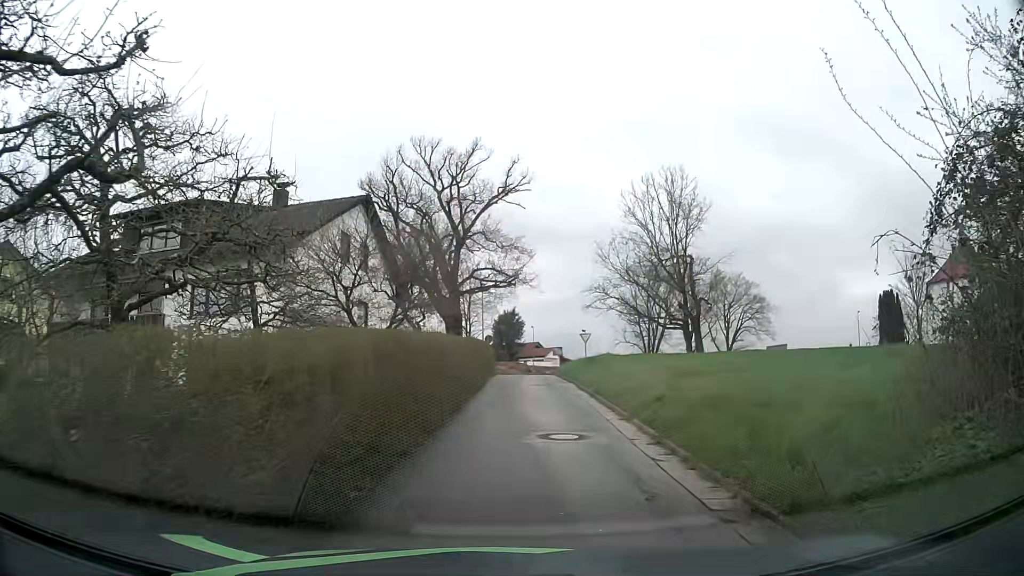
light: Day
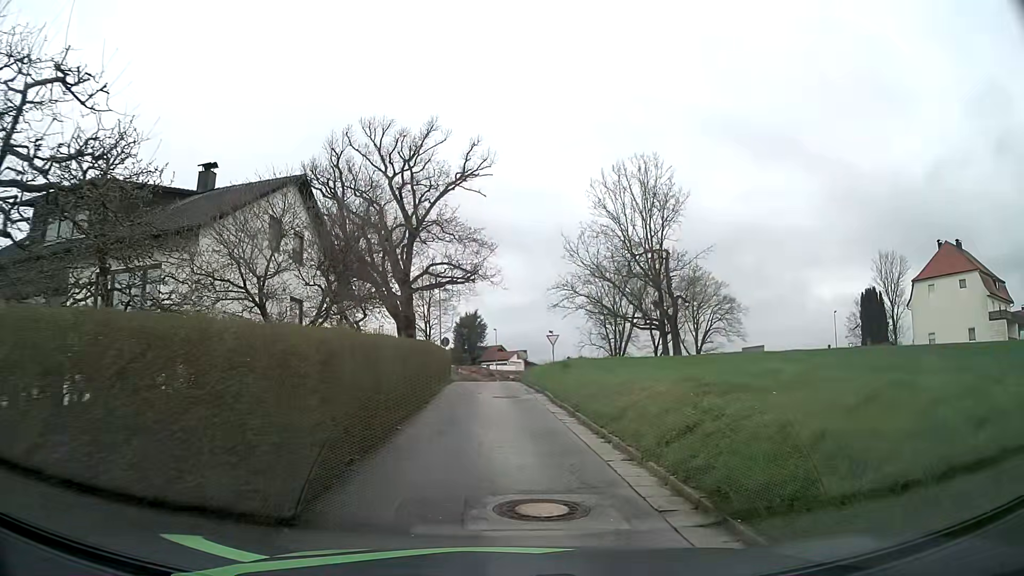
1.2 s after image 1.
(+0.1, +4.6) m; +2°
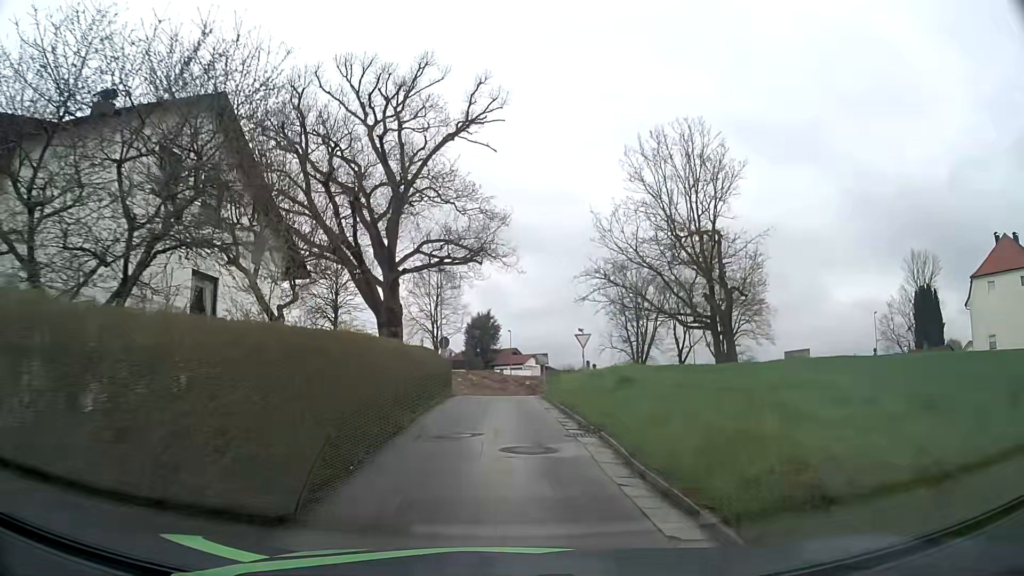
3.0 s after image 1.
(0.0, +9.8) m; -1°
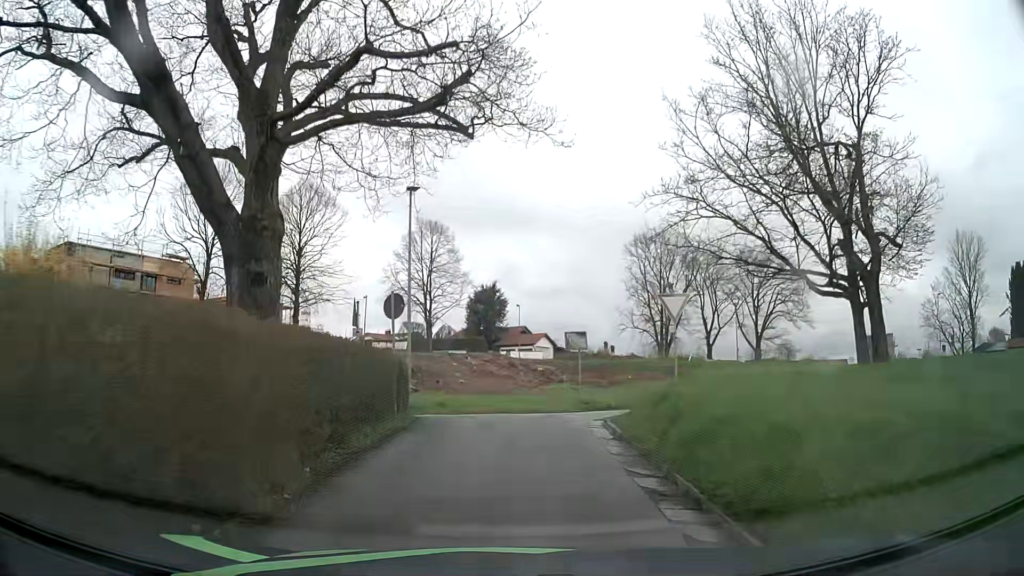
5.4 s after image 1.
(-0.1, +16.5) m; 0°
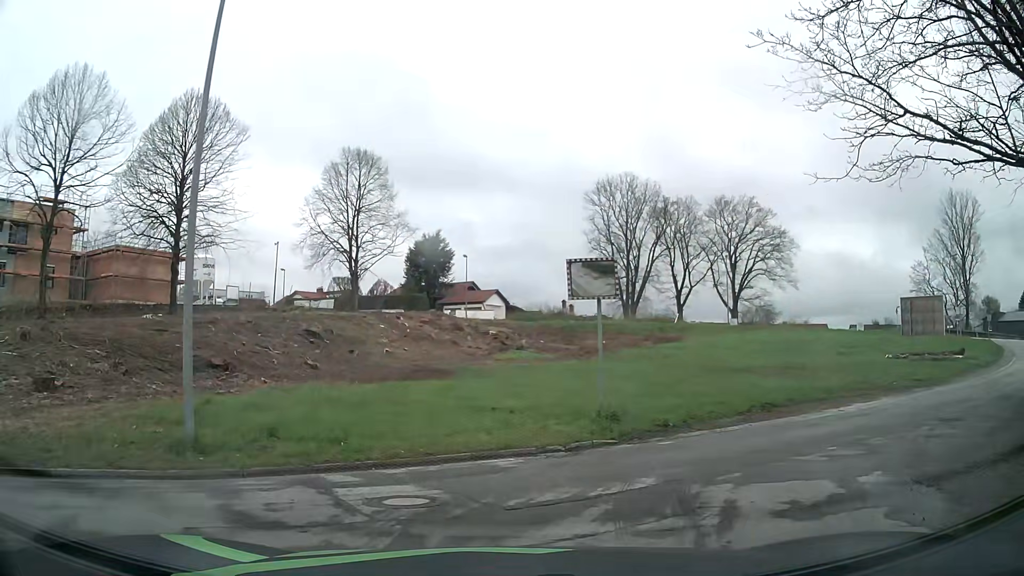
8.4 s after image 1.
(+0.1, +14.0) m; +4°
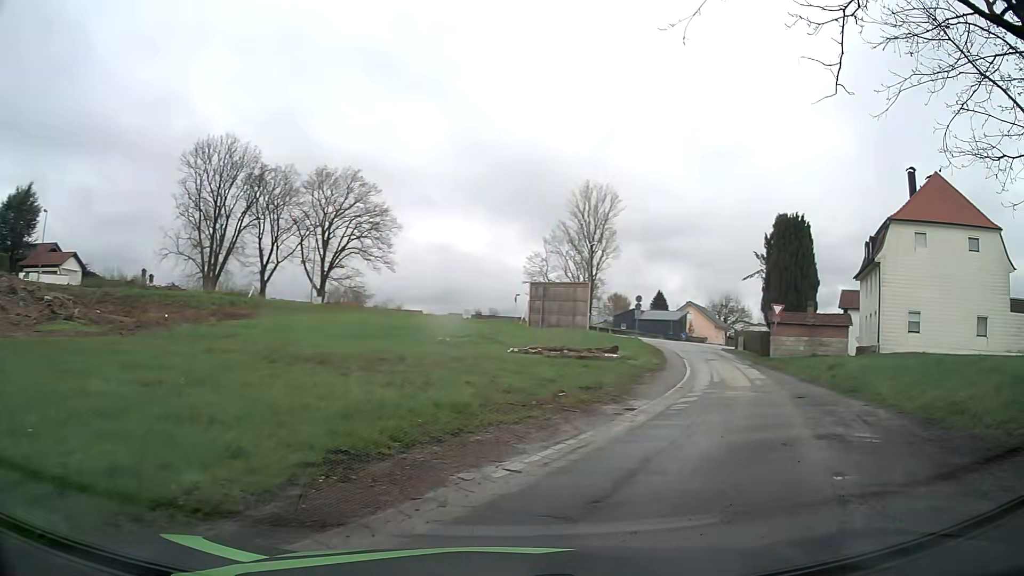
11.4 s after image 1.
(+2.3, +8.6) m; +35°
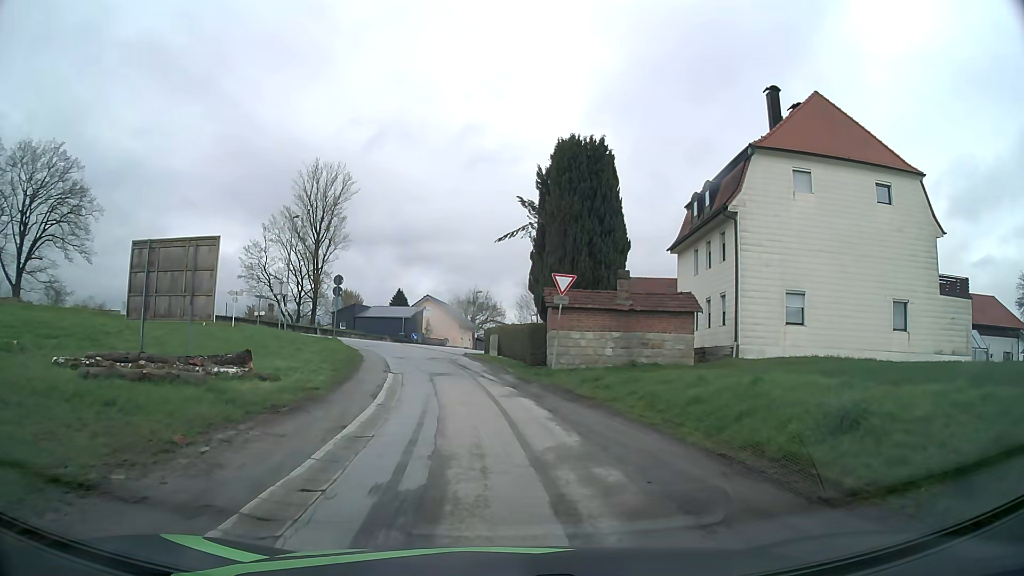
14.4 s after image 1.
(+5.7, +18.4) m; +21°
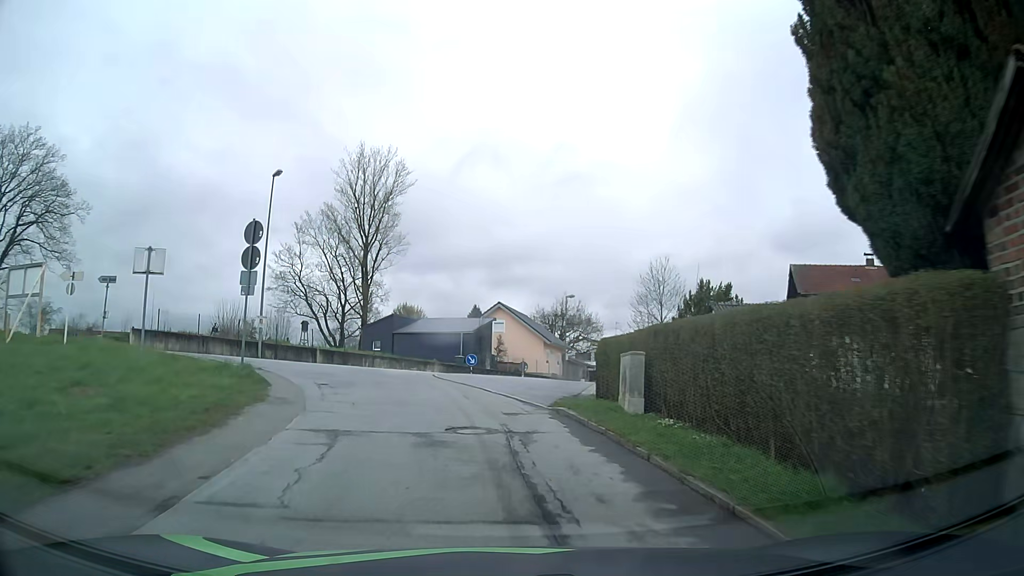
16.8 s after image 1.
(-0.9, +22.3) m; -6°
(0, +10) (-2, +20) (-10, +26) (-19, +22) (-27, +16) (-35, +10) (-43, +5) (-52, 0) (-61, -5) (-70, -9) m
